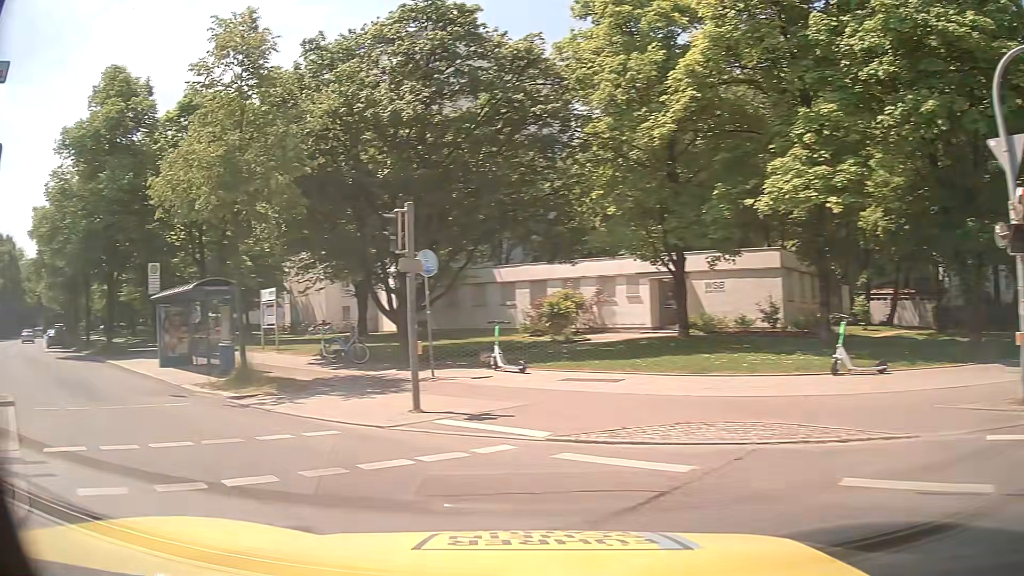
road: secondary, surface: asphalt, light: Day
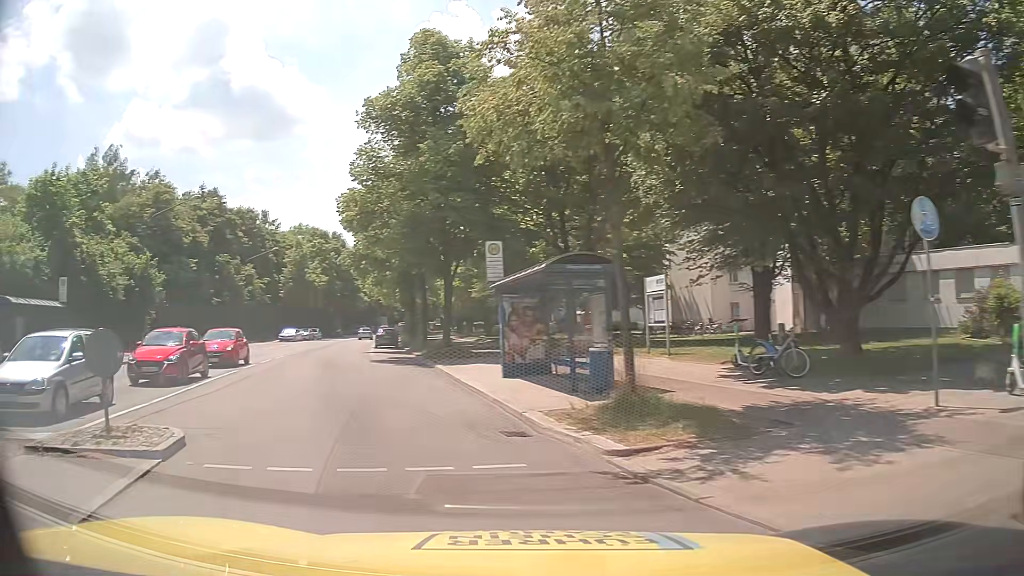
(-1.9, +6.2) m; -32°
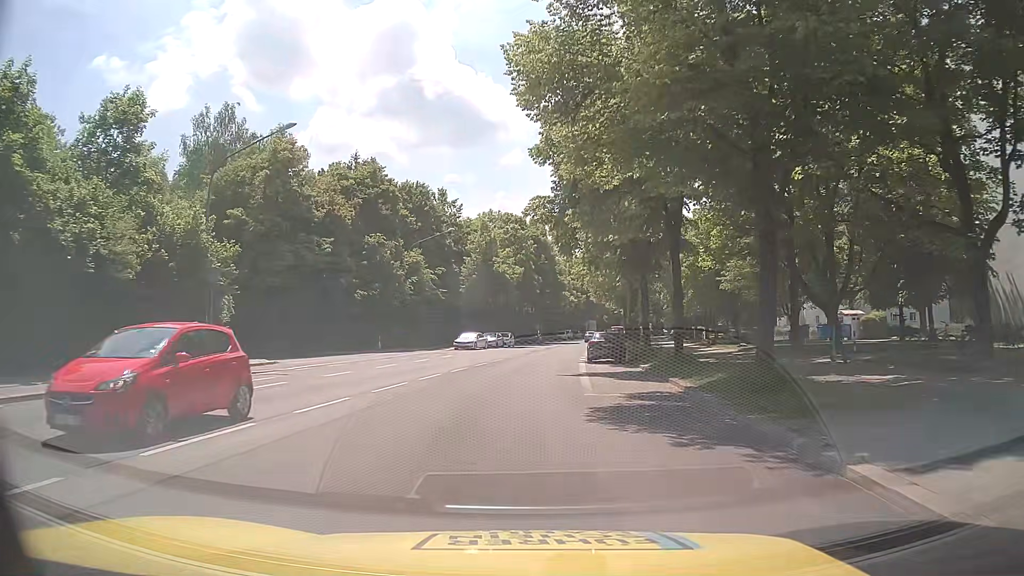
(-4.2, +18.9) m; -18°
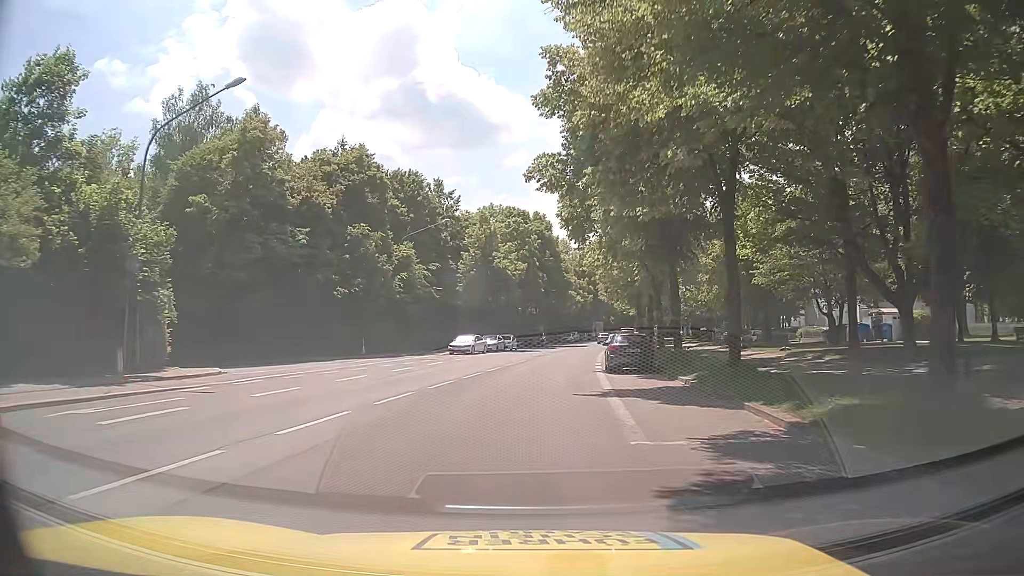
(0.0, +6.5) m; 0°
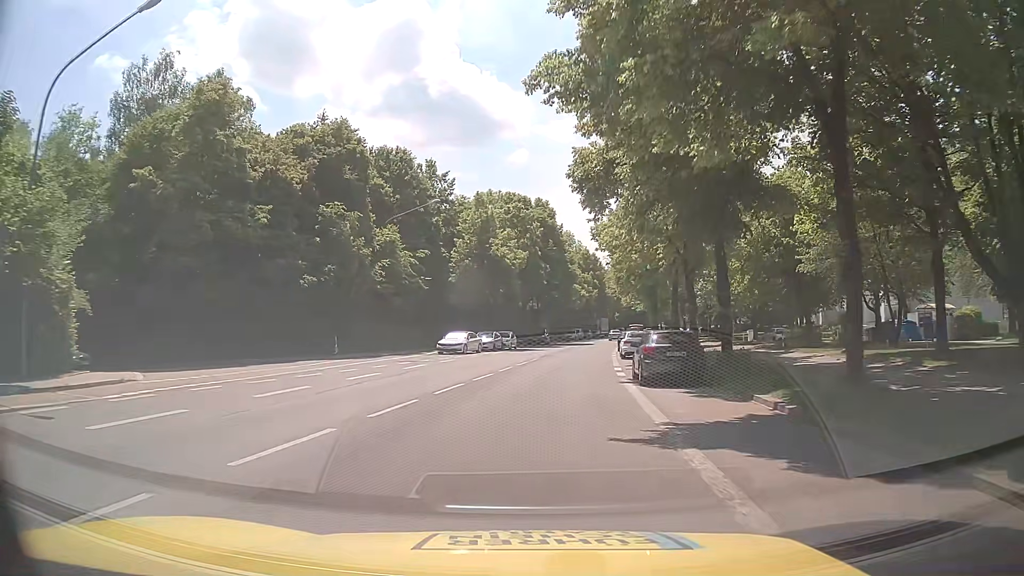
(0.0, +7.1) m; -1°
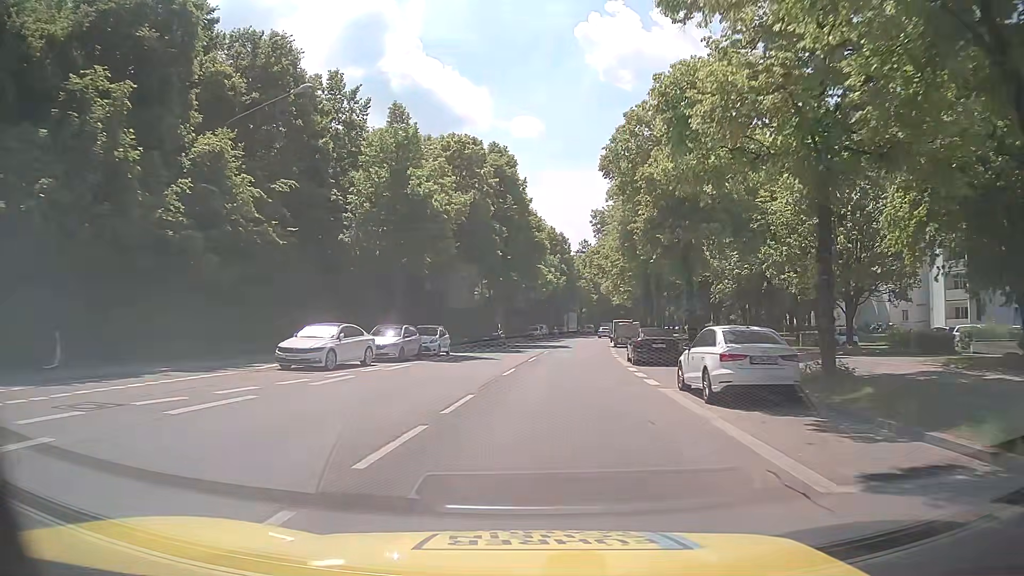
(+0.7, +22.8) m; +5°
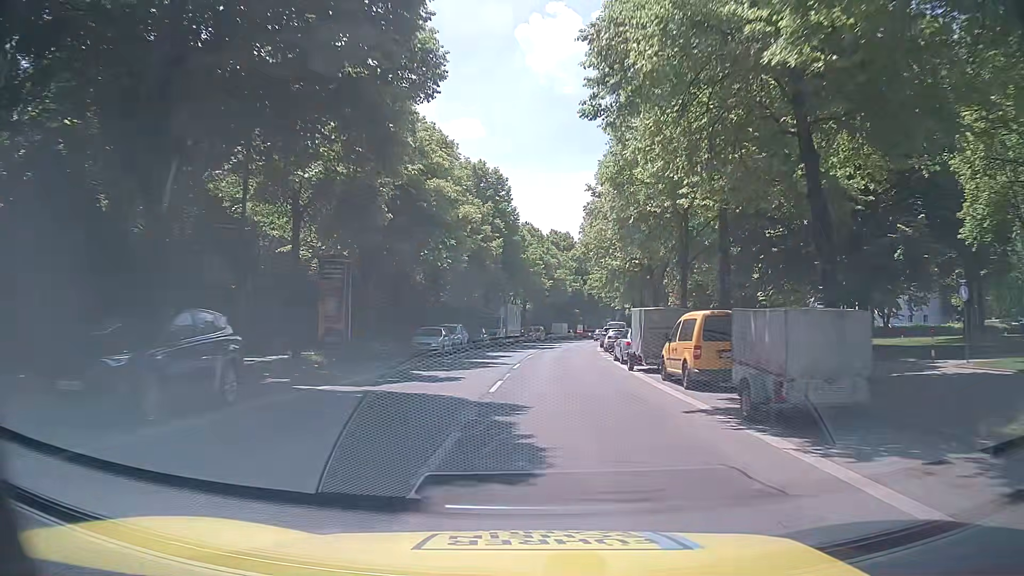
(+1.2, +41.0) m; +5°
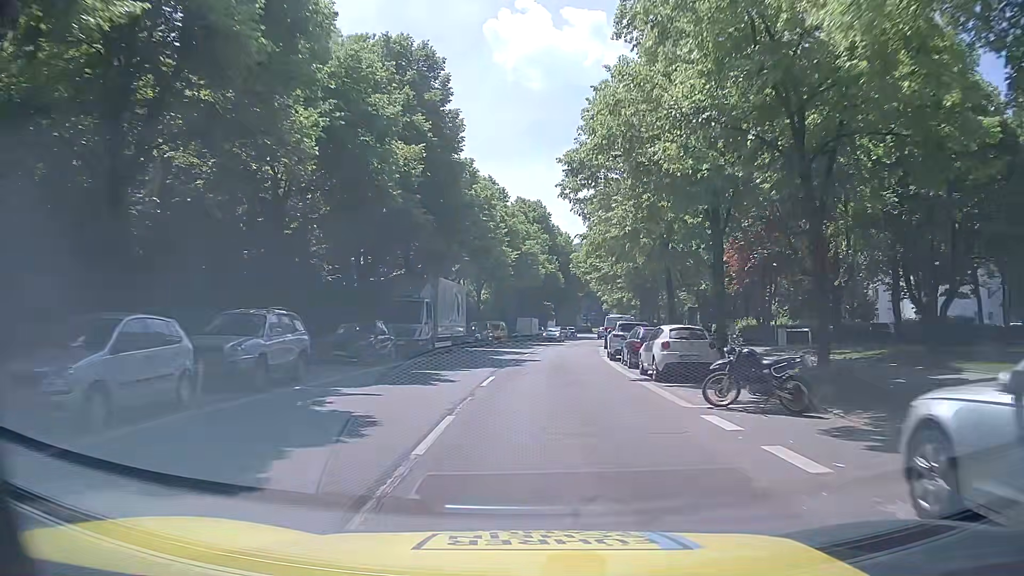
(+0.2, +25.7) m; +1°
(0, +10) (+1, +20) (+2, +30) (+3, +40) (+4, +50) (+6, +60) (+7, +70) (+9, +79) (+12, +89) (+14, +99) m
